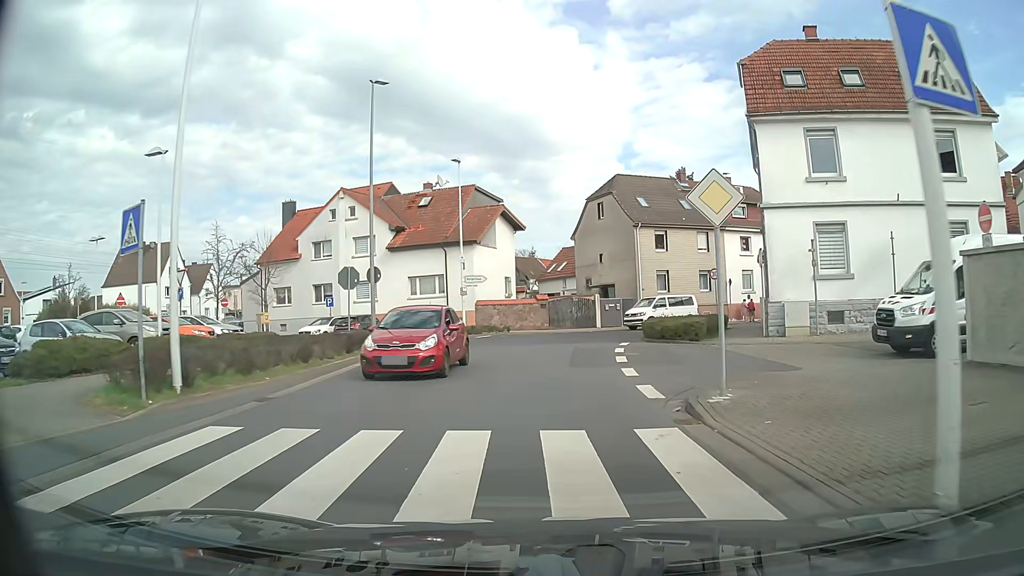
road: tertiary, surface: asphalt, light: Day
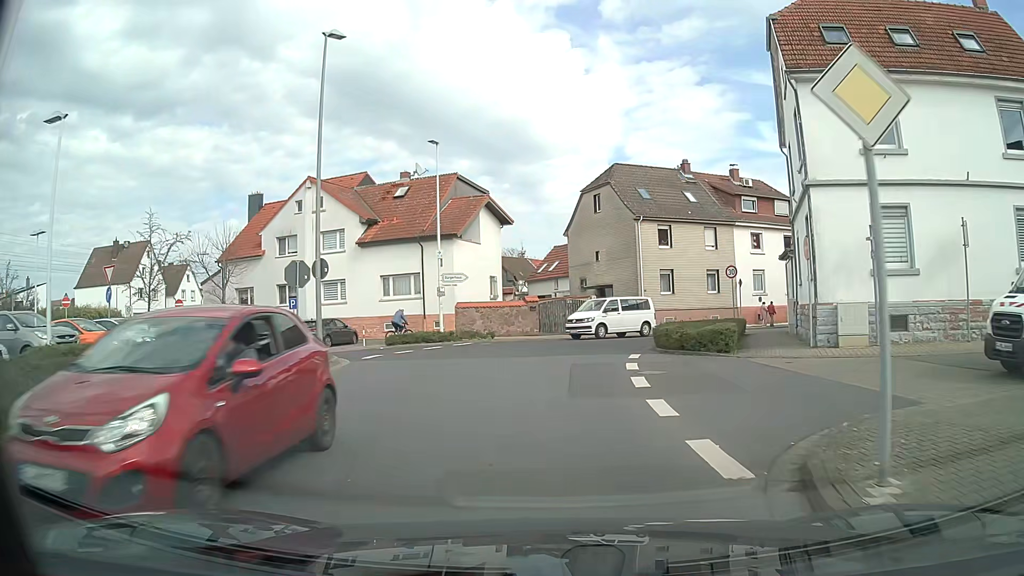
(0.0, +4.8) m; +1°
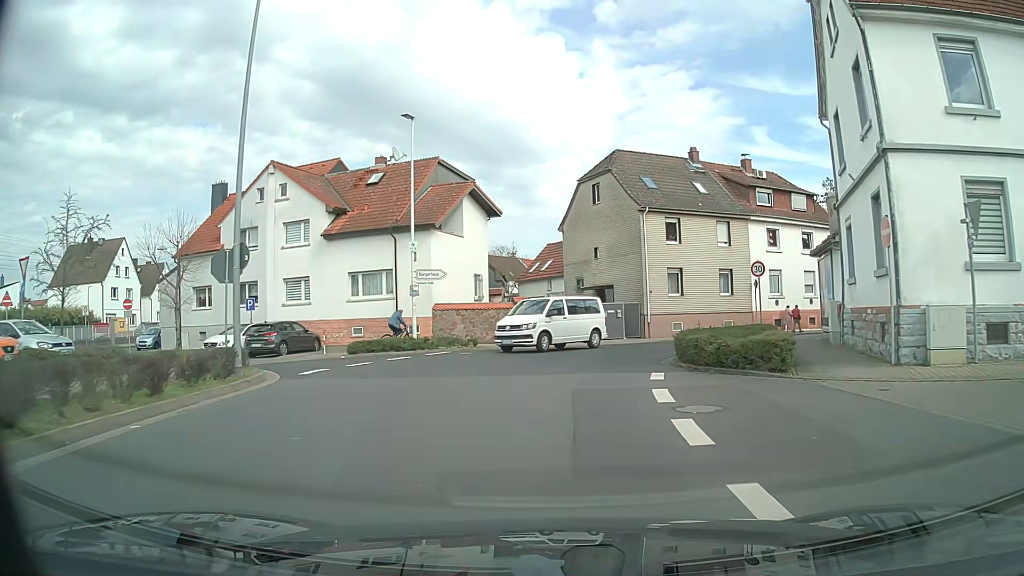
(0.0, +4.8) m; +1°
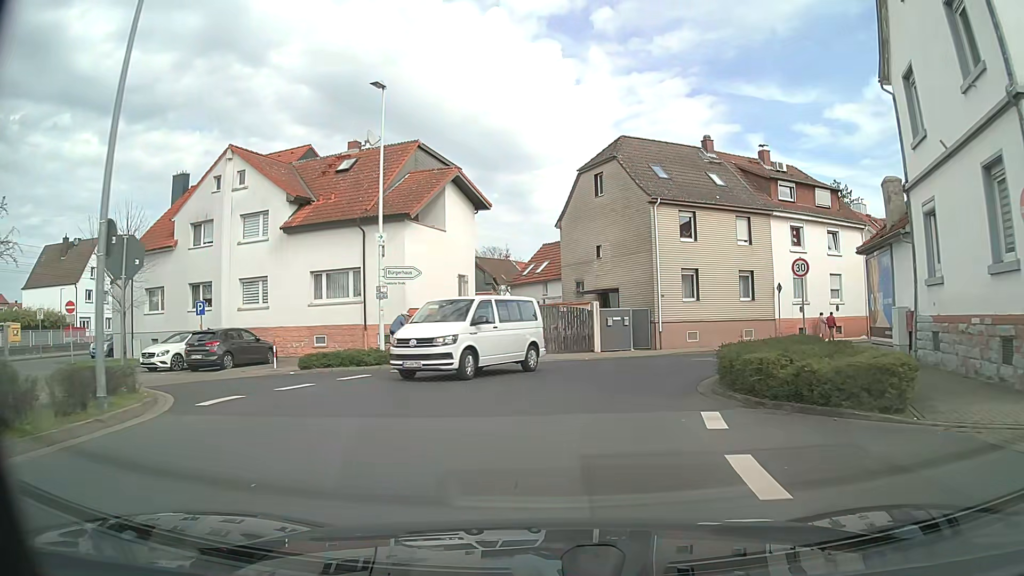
(0.0, +4.8) m; 0°
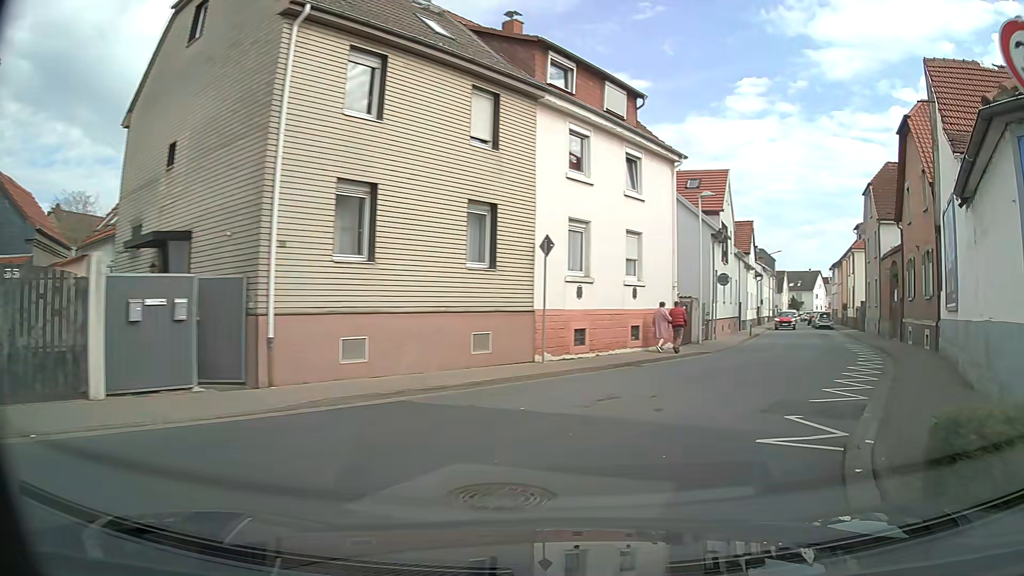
(+3.1, +18.4) m; +29°
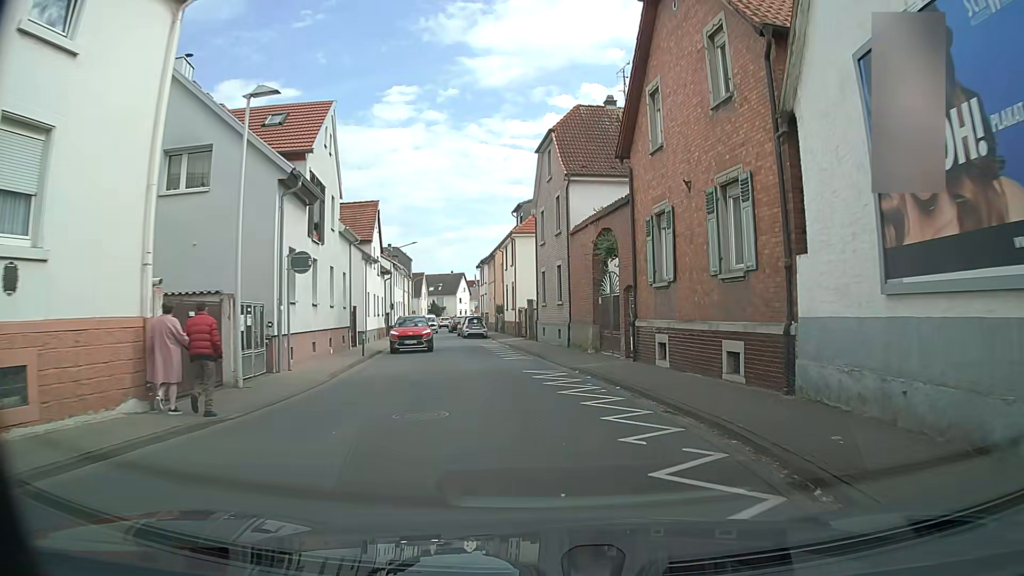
(+4.4, +13.3) m; +30°
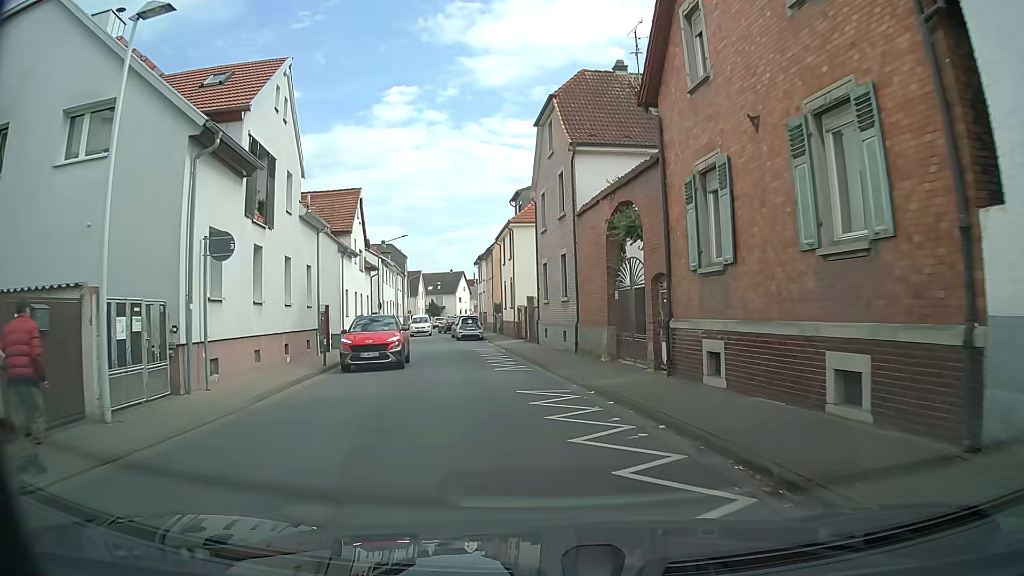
(+0.1, +4.8) m; +1°
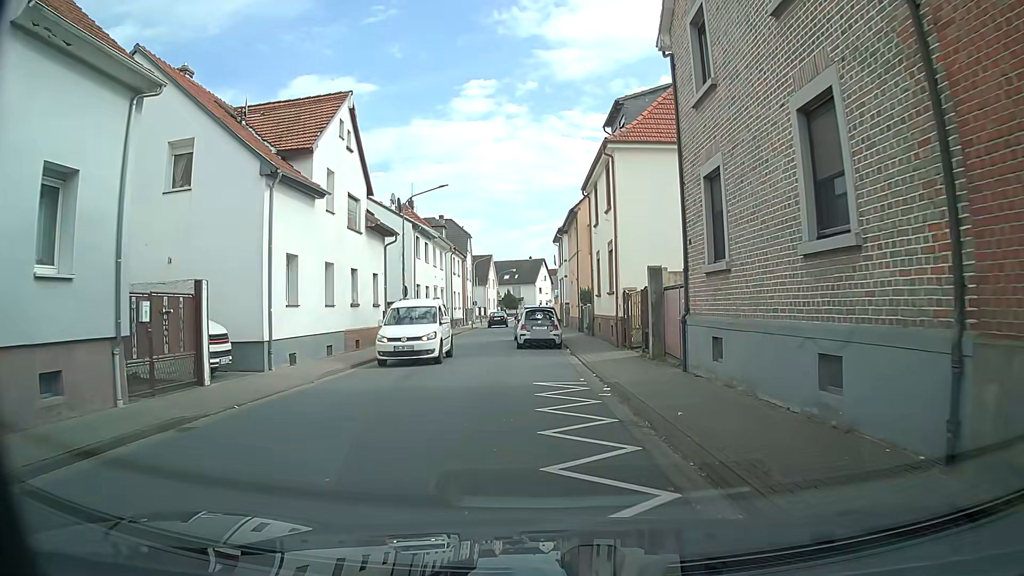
(-1.3, +17.2) m; -7°
